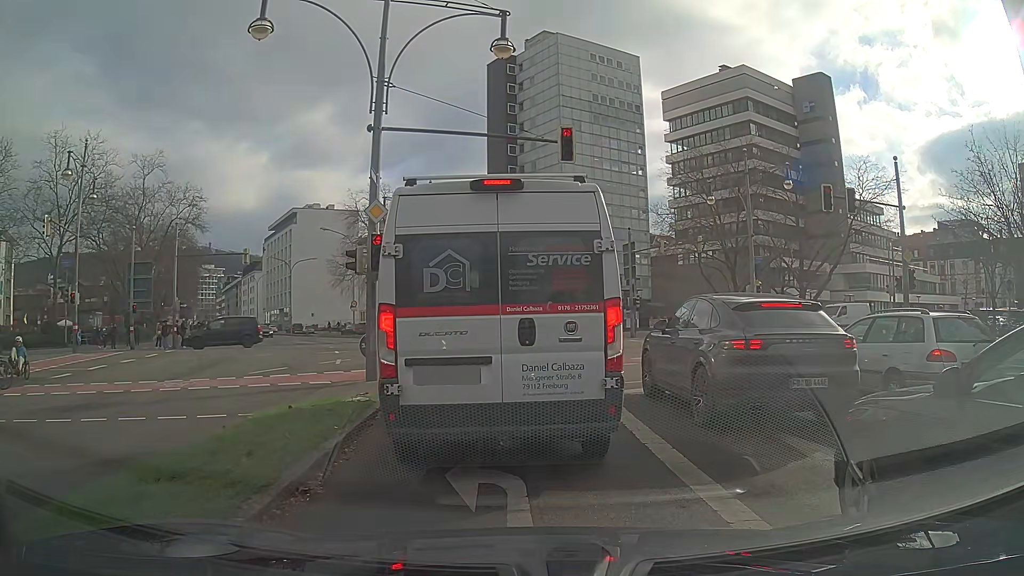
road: secondary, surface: asphalt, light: Day
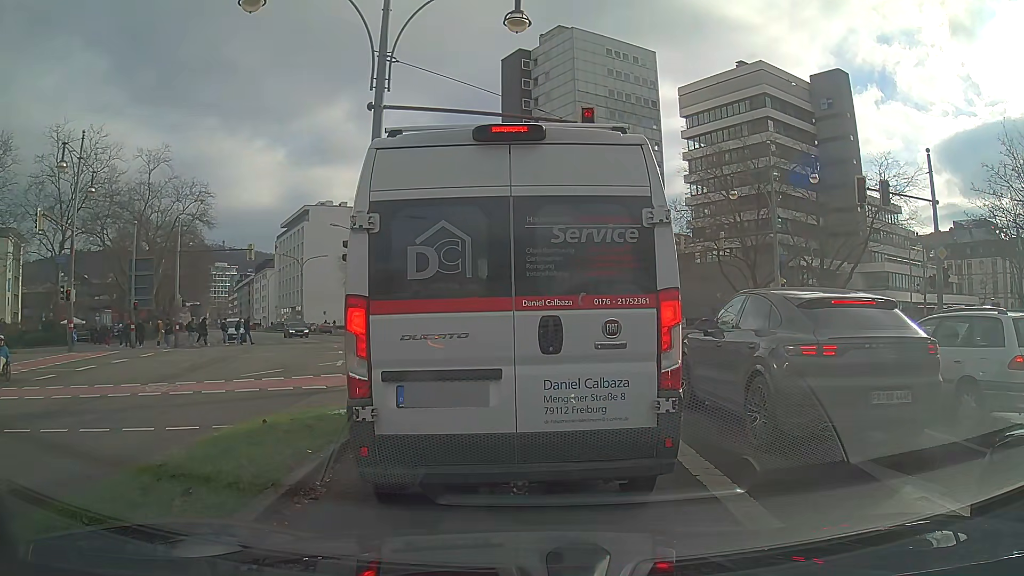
(0.0, +1.5) m; 0°
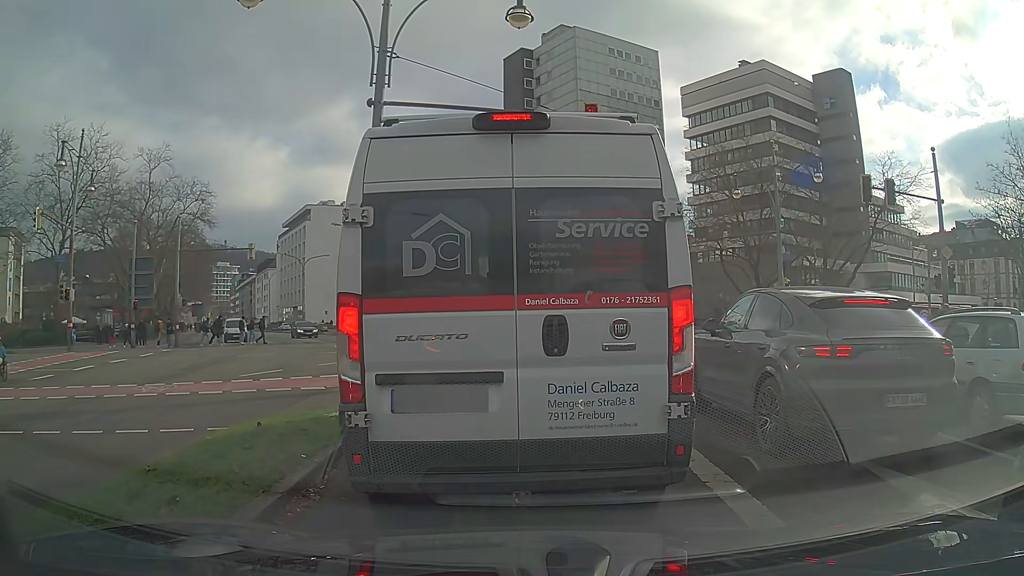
(0.0, +0.2) m; 0°
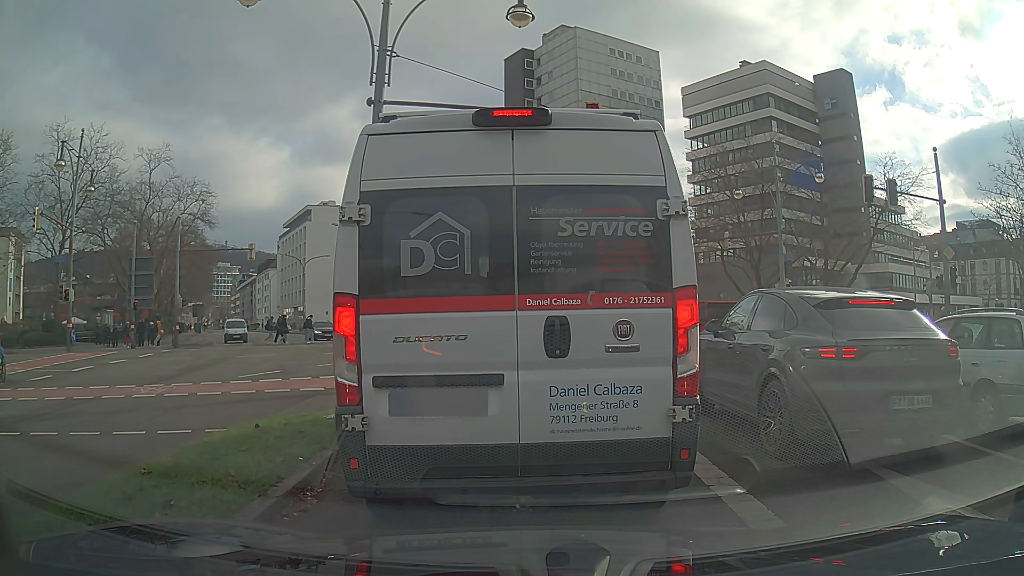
(0.0, +0.2) m; 0°
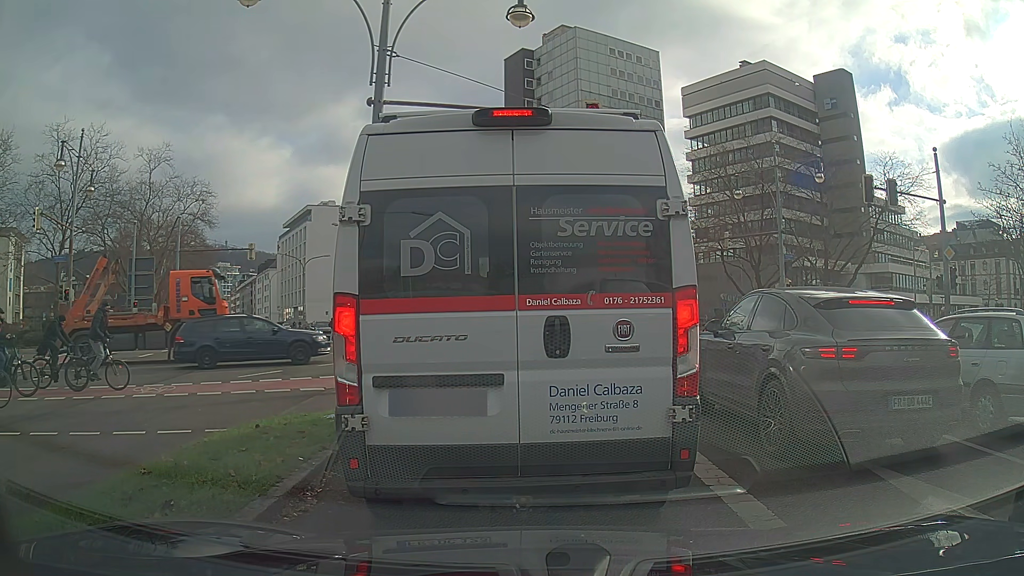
(0.0, 0.0) m; 0°
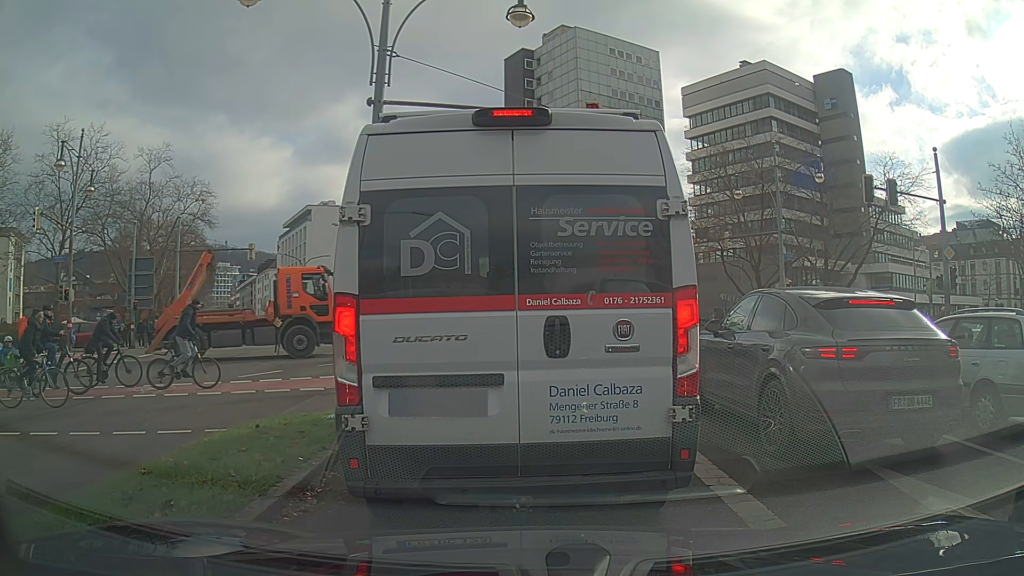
(0.0, 0.0) m; 0°
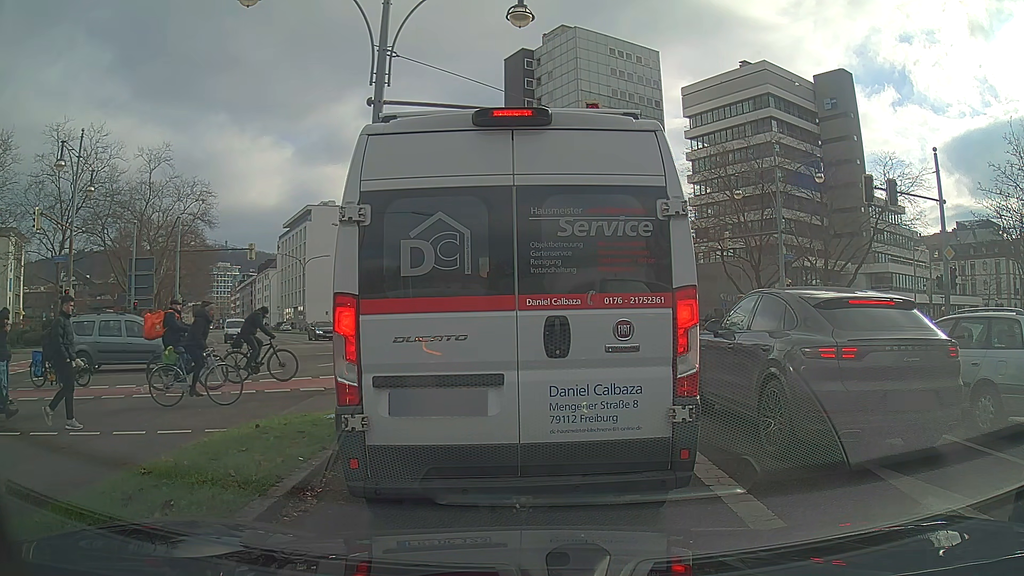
(0.0, 0.0) m; 0°
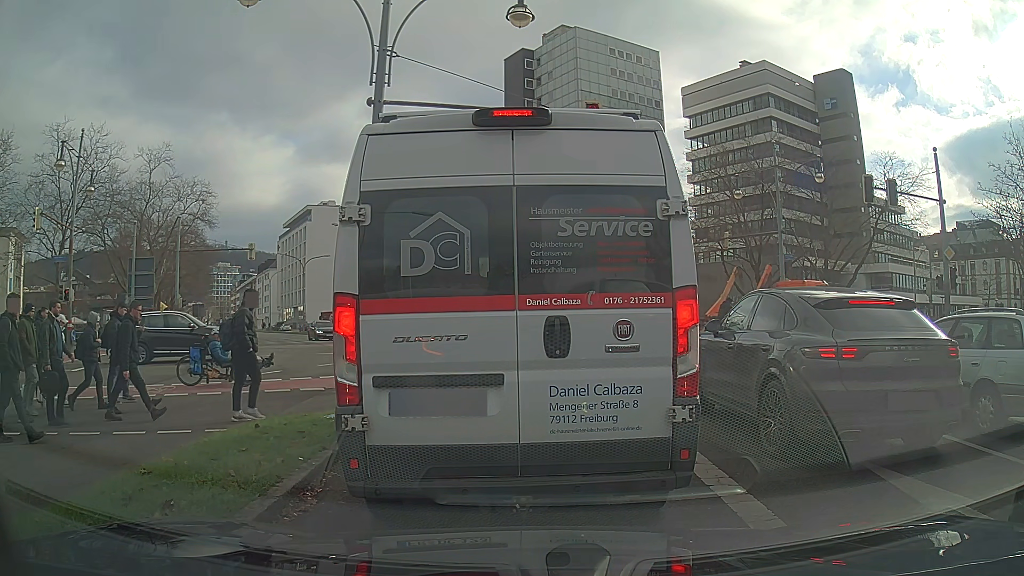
(0.0, 0.0) m; 0°
(0, +10) (-1, +20) (-7, +28) (-16, +31) (-25, +29) (-35, +25) (-44, +22) (-53, +18) (-63, +14) (-72, +11) m
